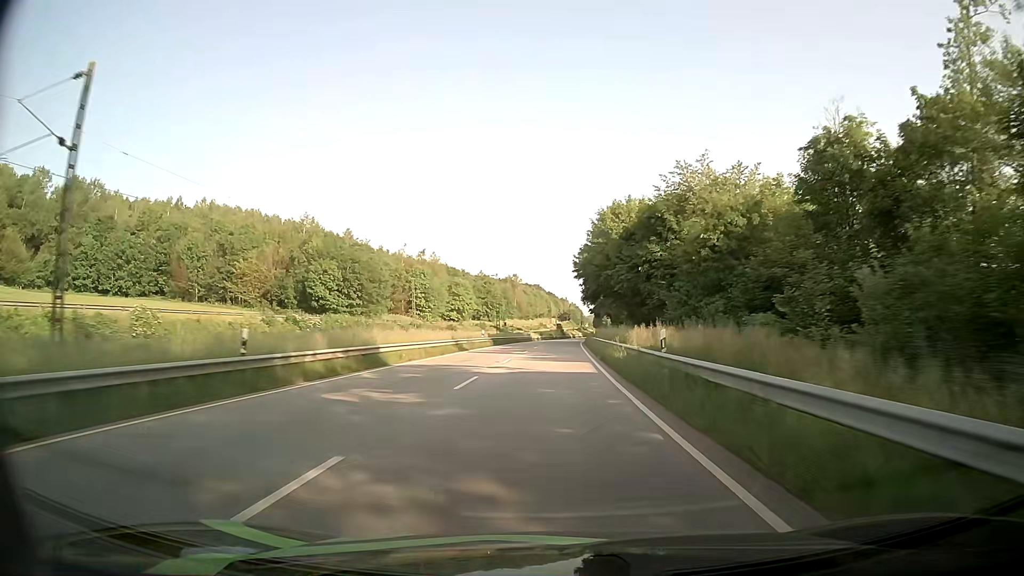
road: primary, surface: asphalt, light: Day
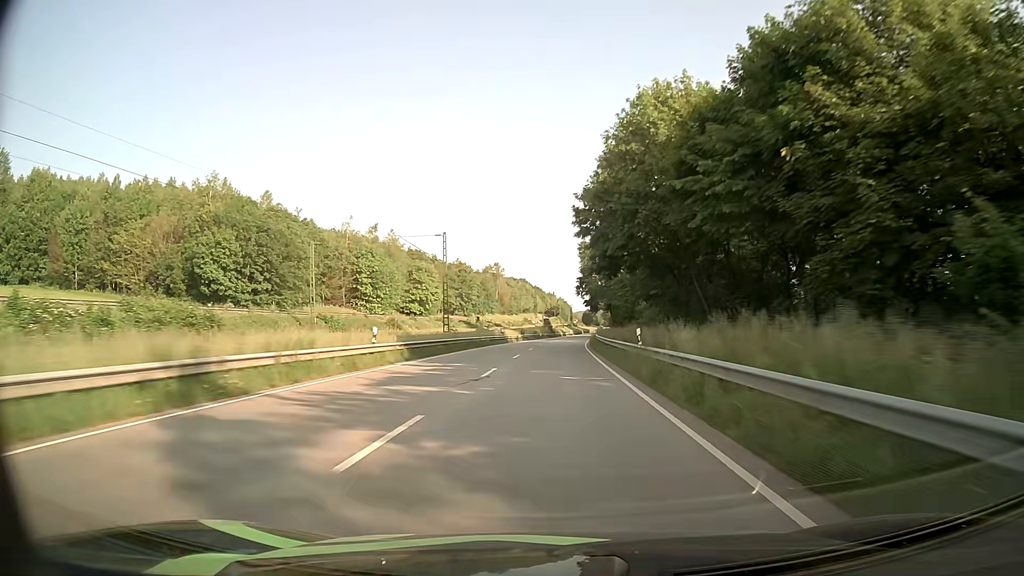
(+0.4, +33.5) m; +1°
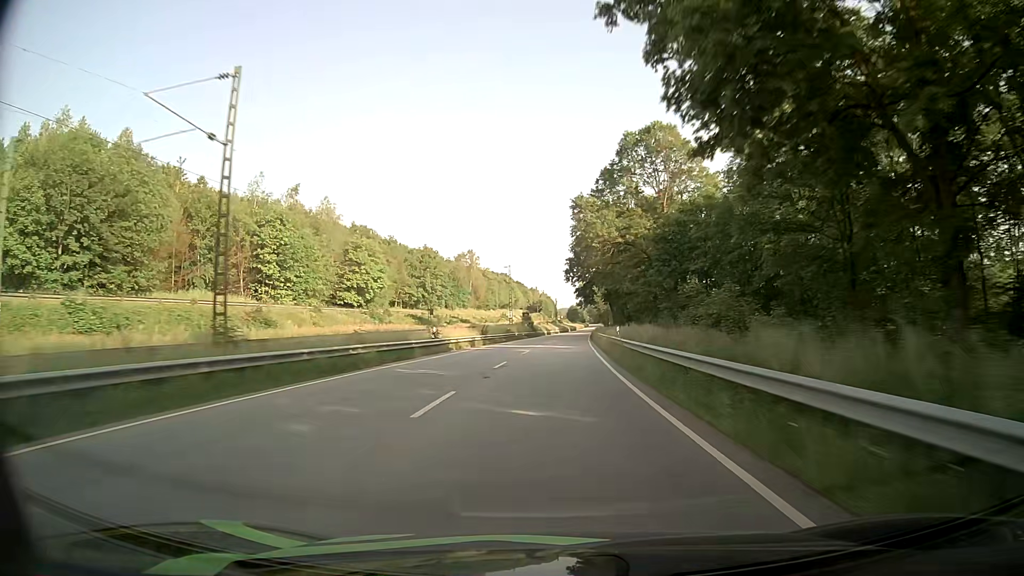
(+0.4, +33.0) m; +1°
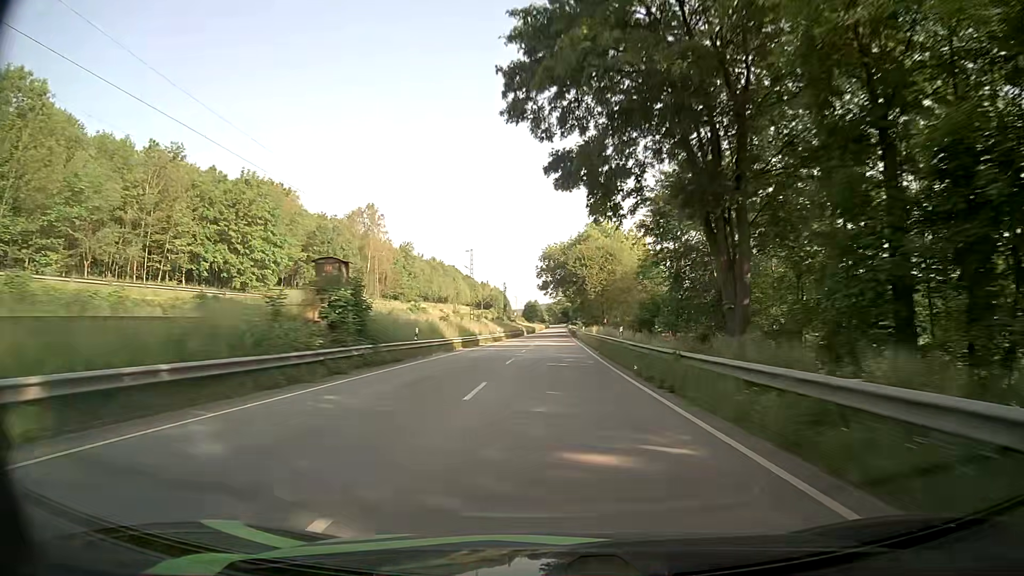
(+2.8, +82.8) m; +4°
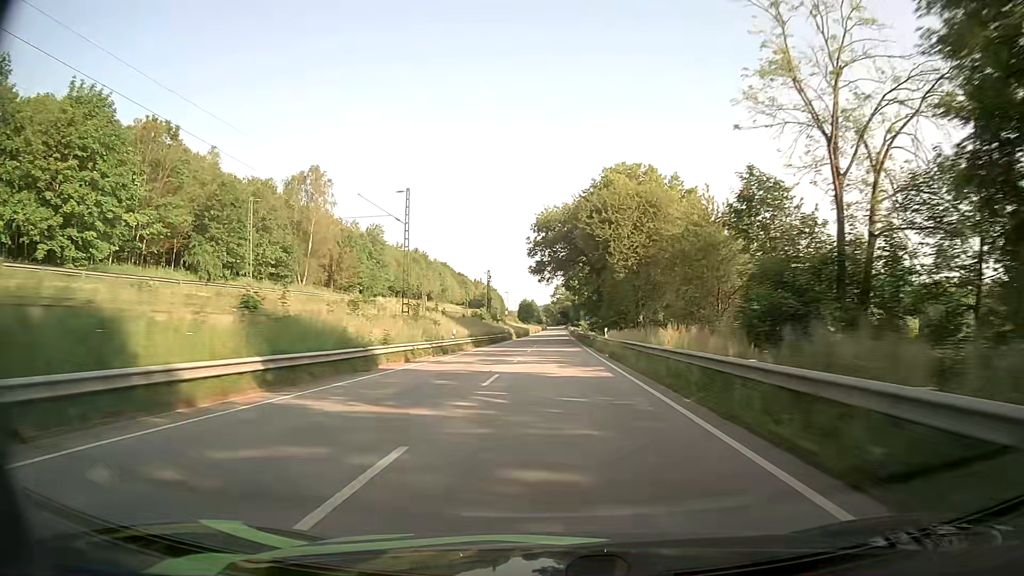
(+0.3, +33.9) m; 0°
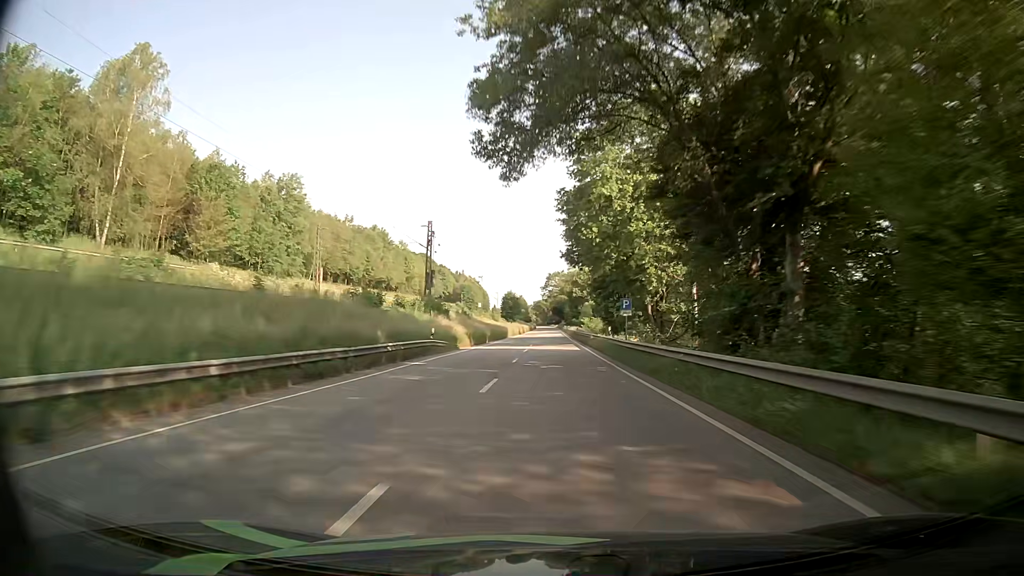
(+0.2, +50.9) m; +1°
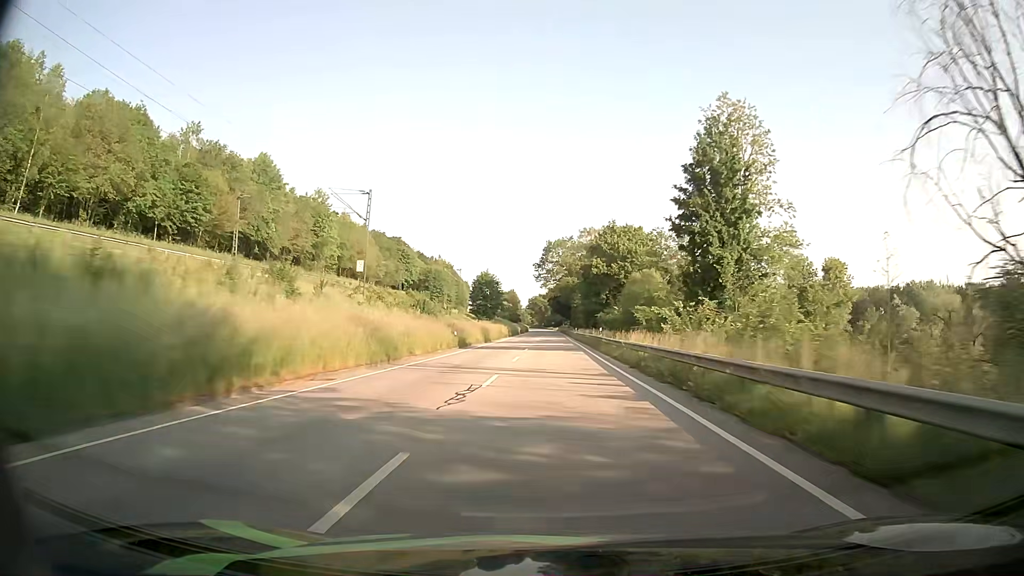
(+0.4, +84.4) m; 0°
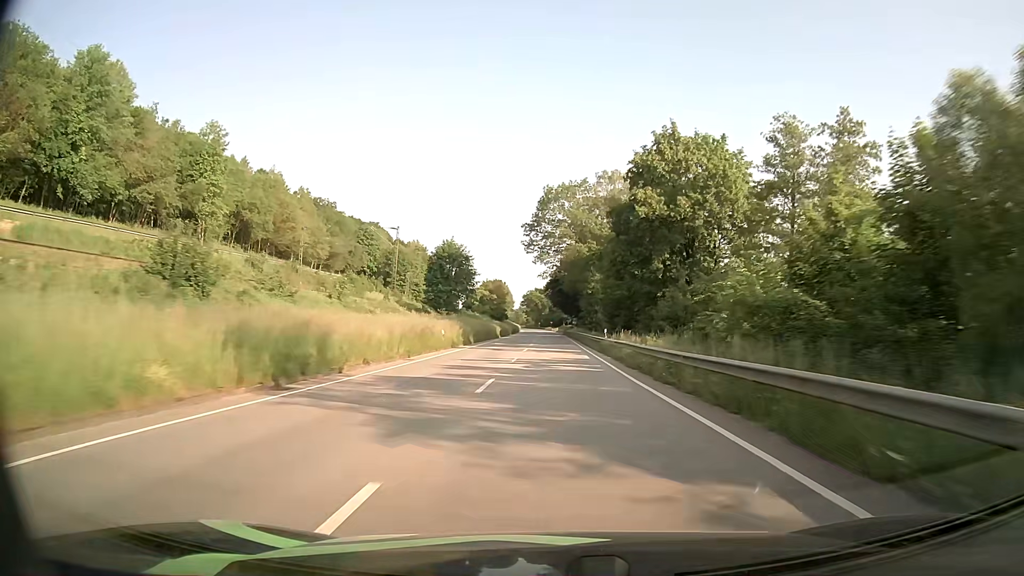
(0.0, +50.4) m; 0°
(0, +10) (0, +20) (0, +30) (0, +40) (0, +50) (0, +60) (0, +70) (0, +80) (0, +90) (+1, +100) m
